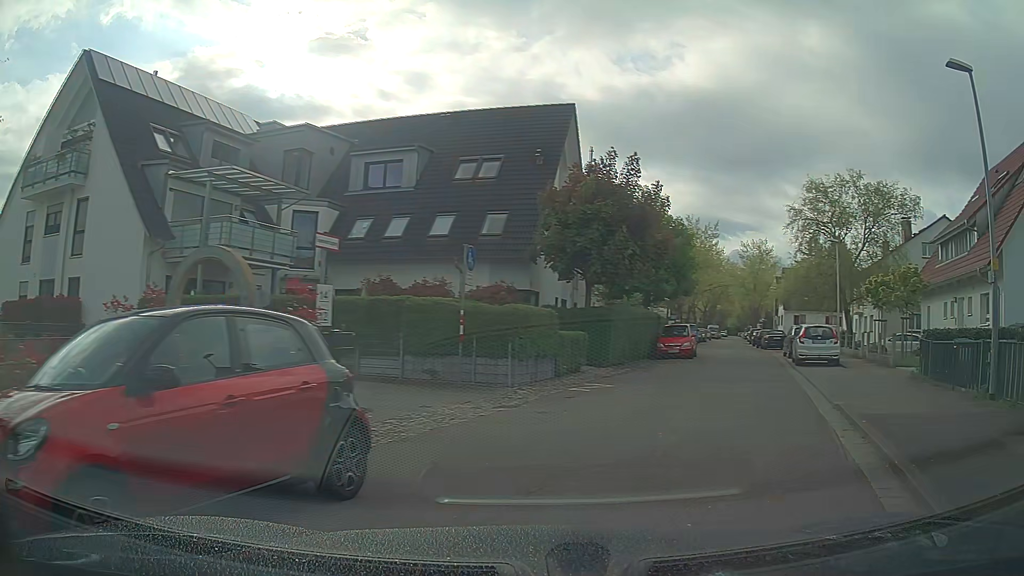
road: residential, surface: asphalt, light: Day
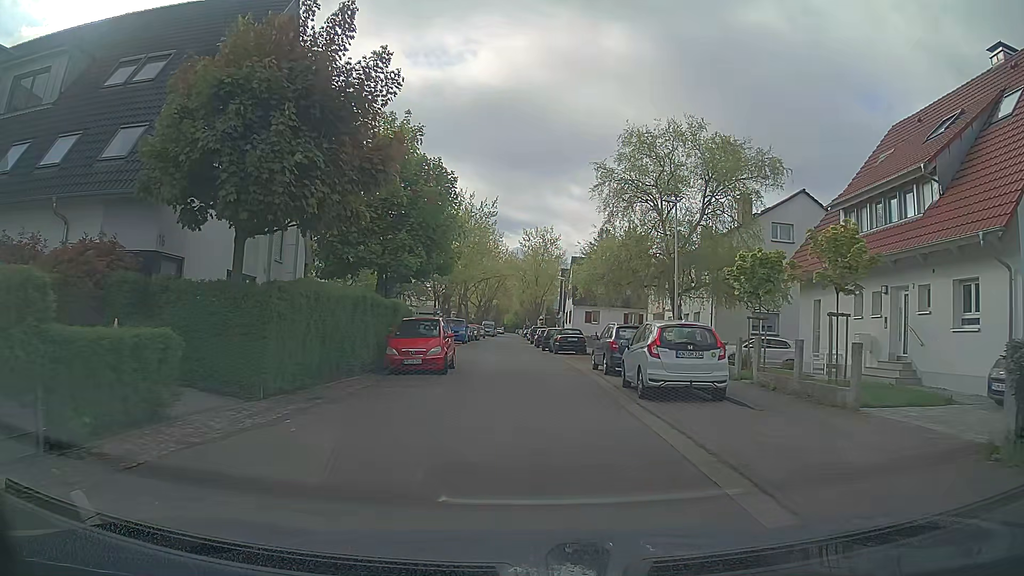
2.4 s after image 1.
(+2.9, +11.9) m; +18°
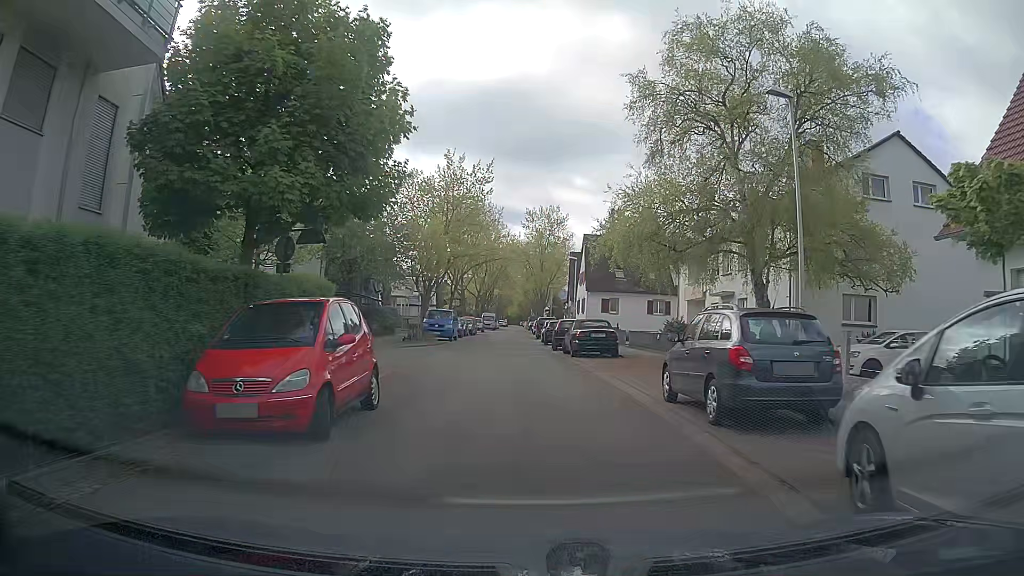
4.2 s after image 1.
(+0.1, +11.4) m; +2°
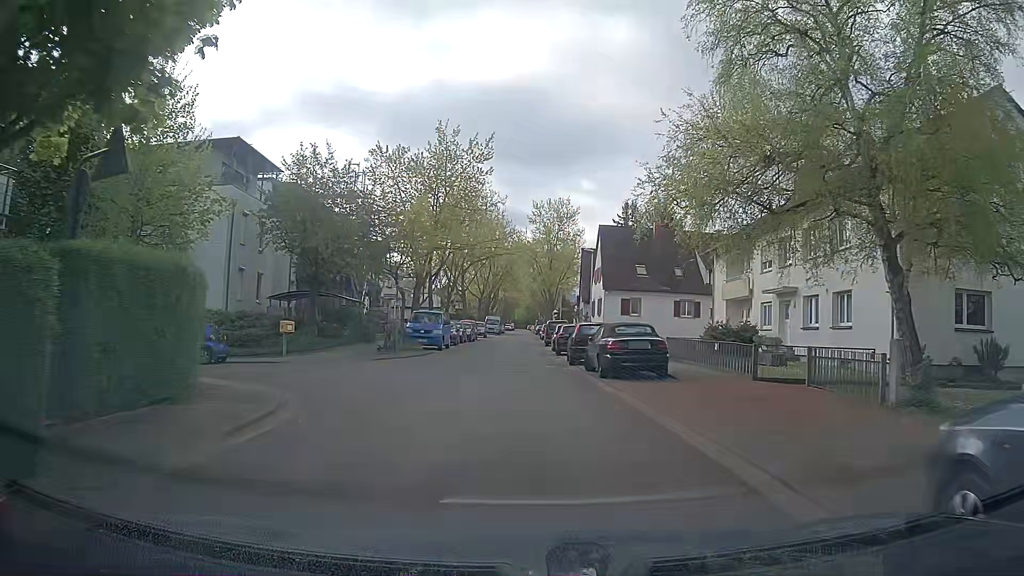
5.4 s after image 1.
(-0.2, +7.9) m; -2°
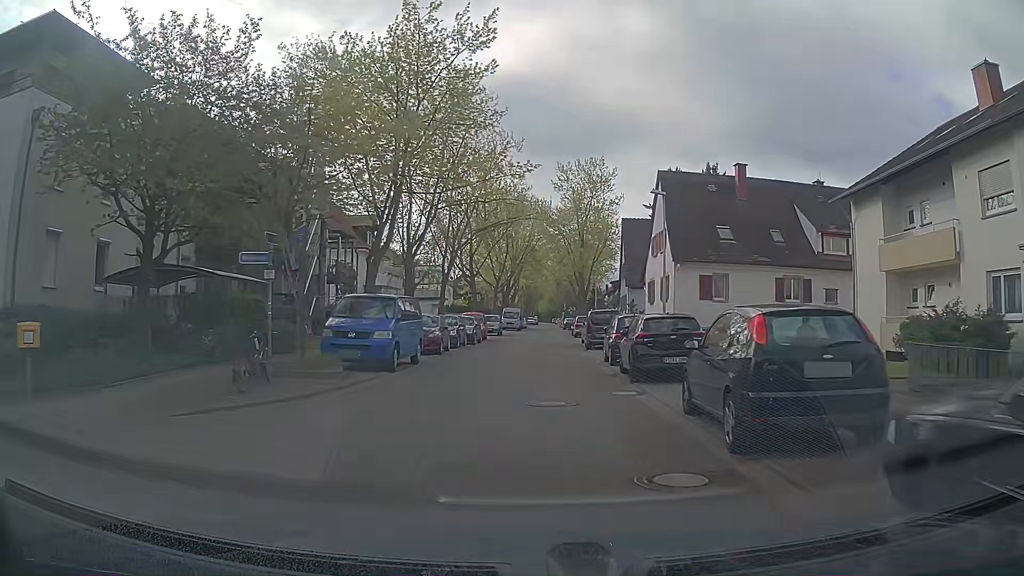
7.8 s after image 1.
(-0.2, +16.7) m; -1°
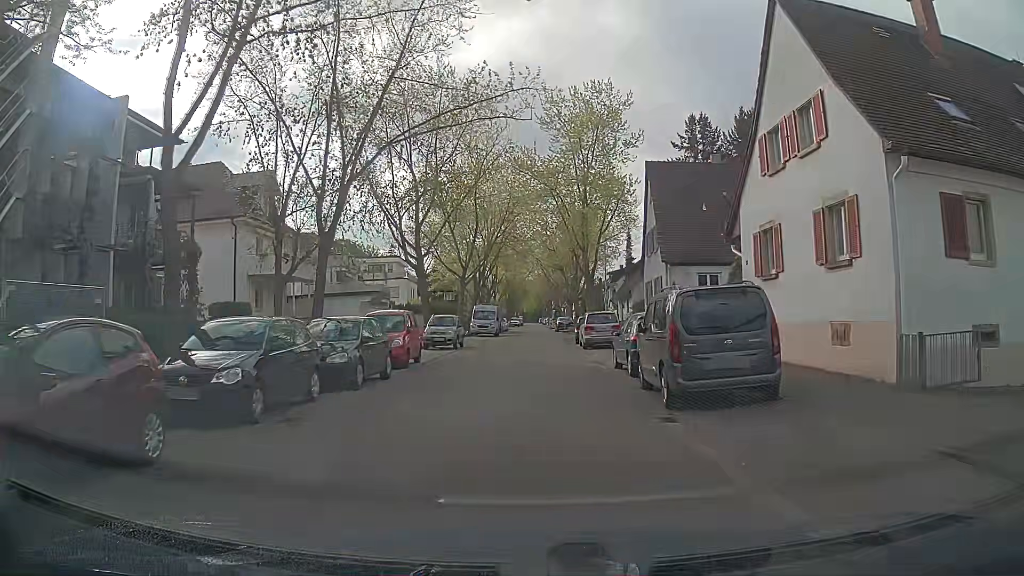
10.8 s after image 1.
(+0.2, +20.9) m; +1°
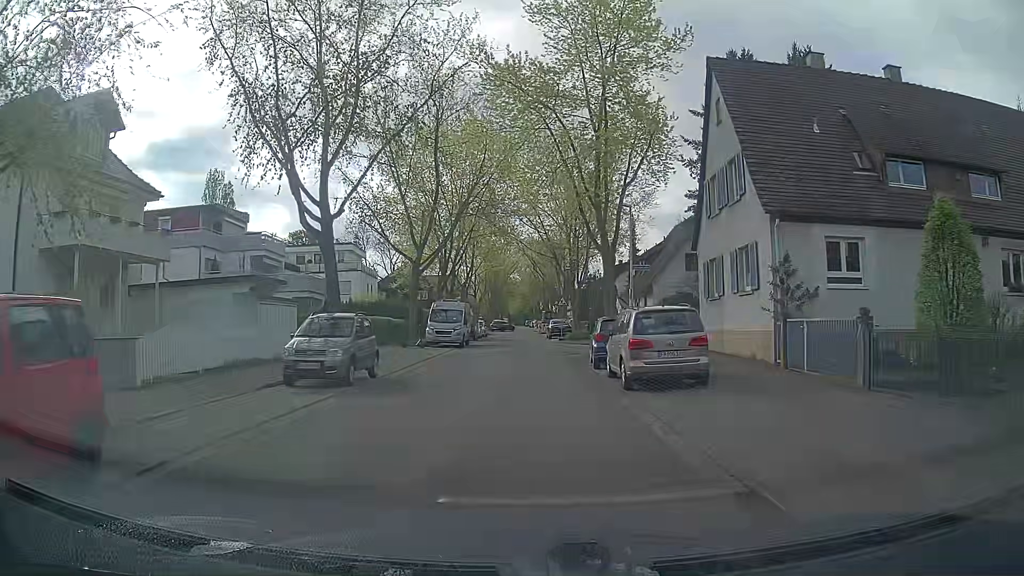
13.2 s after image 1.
(+0.2, +16.6) m; +1°
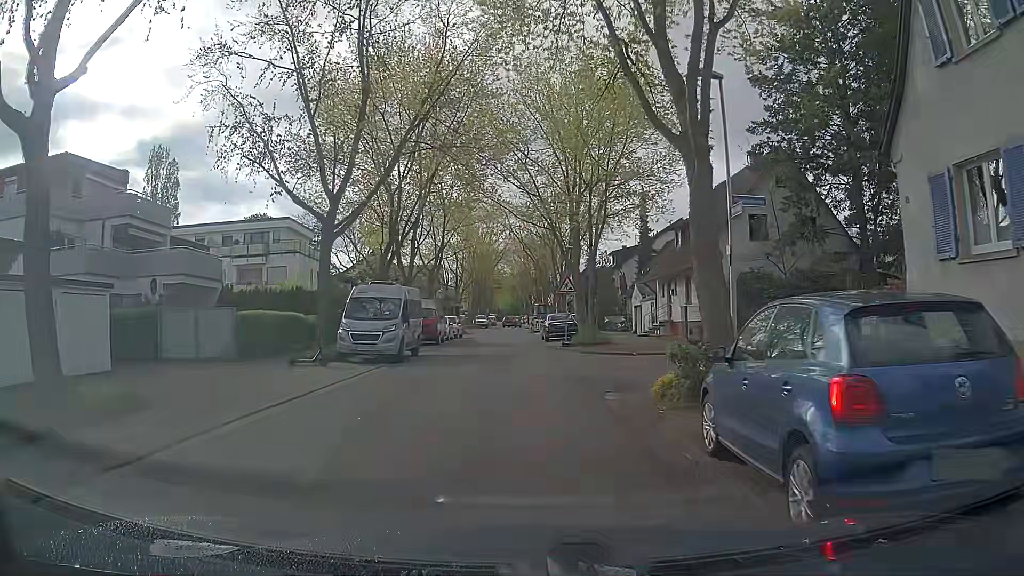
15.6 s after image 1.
(+0.1, +15.2) m; +1°
